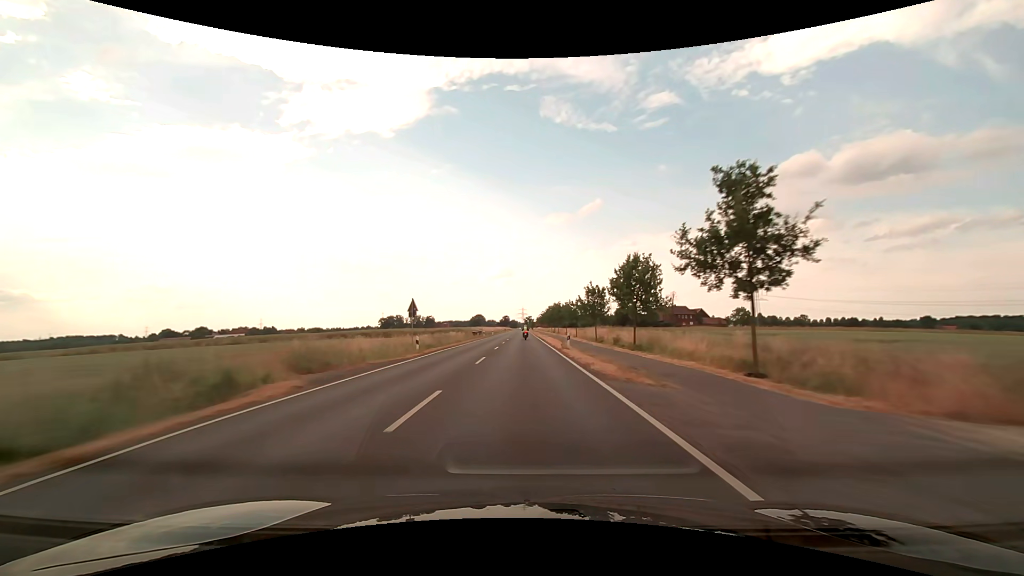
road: secondary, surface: asphalt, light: Day
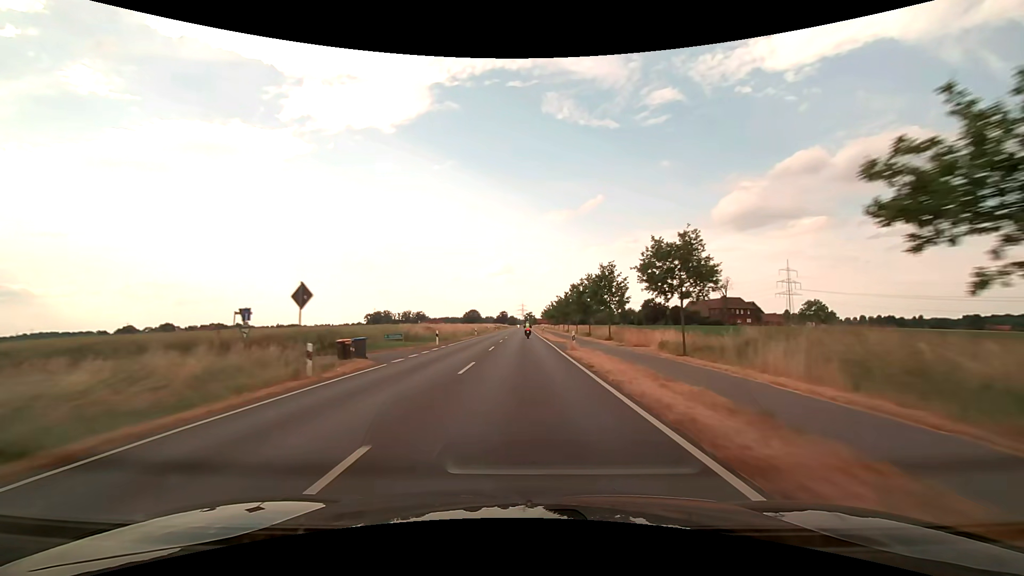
(-0.2, +64.8) m; 0°
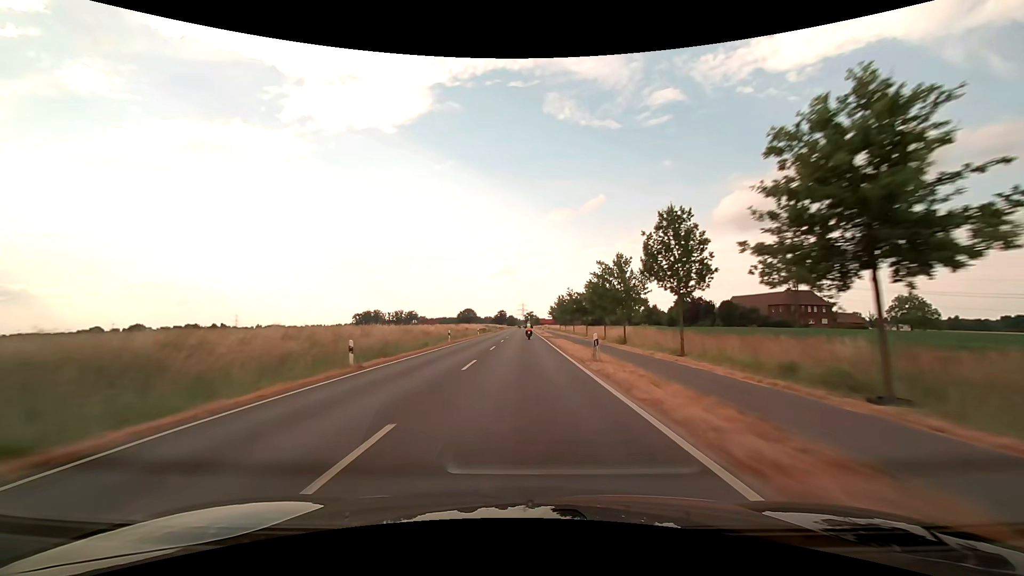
(0.0, +46.9) m; 0°
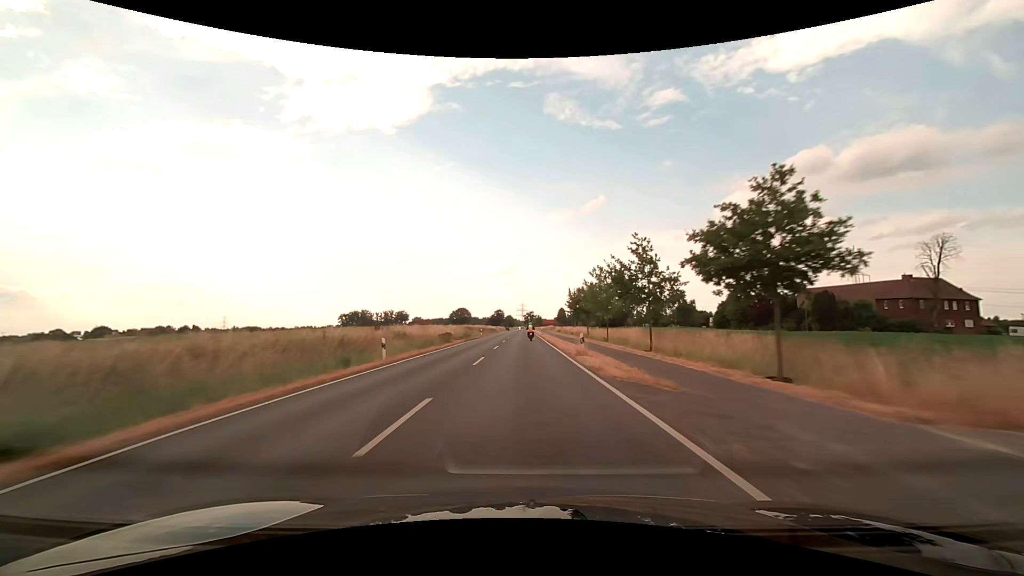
(-0.1, +45.7) m; 0°
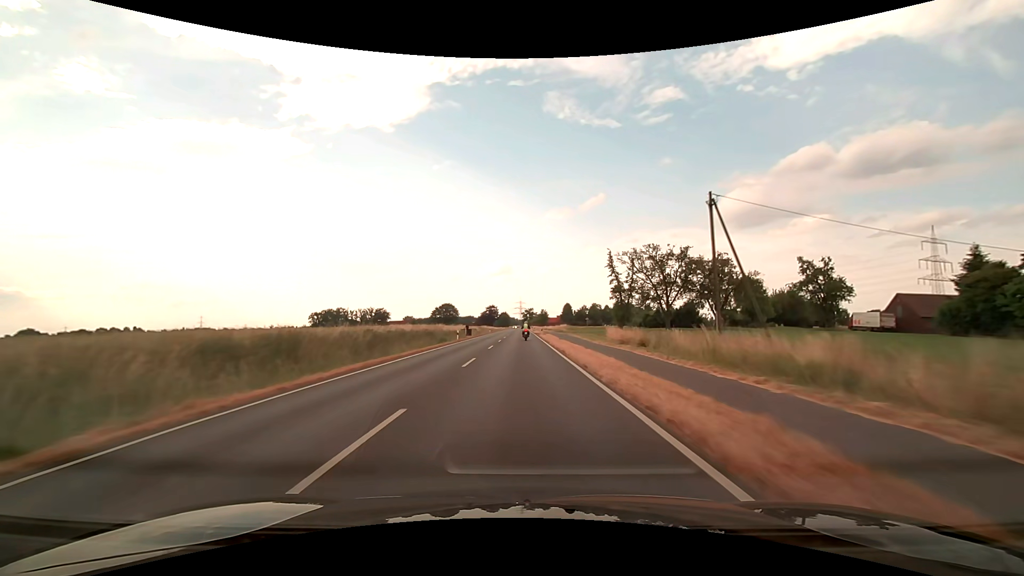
(+0.1, +73.2) m; 0°
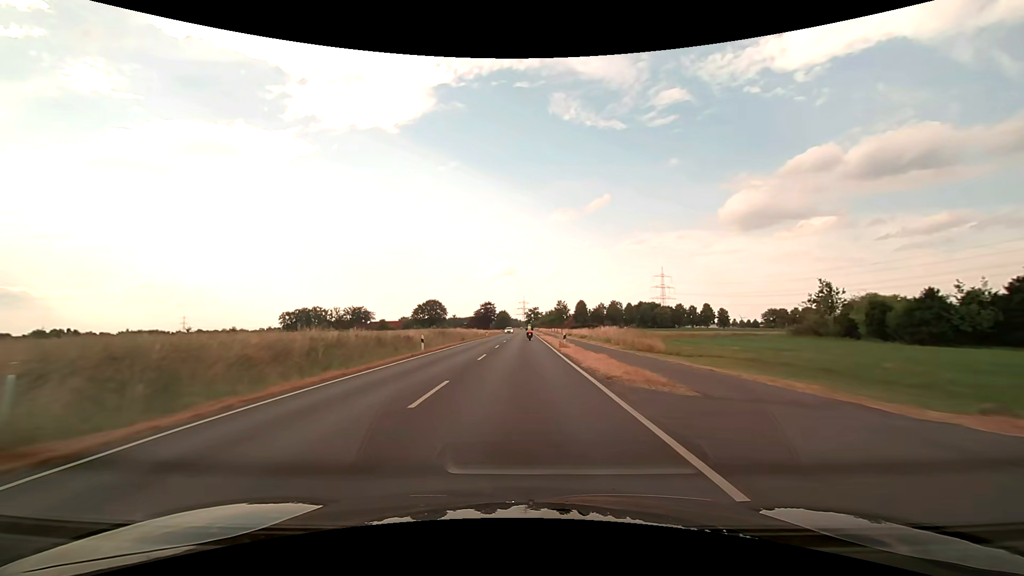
(-0.1, +67.4) m; 0°
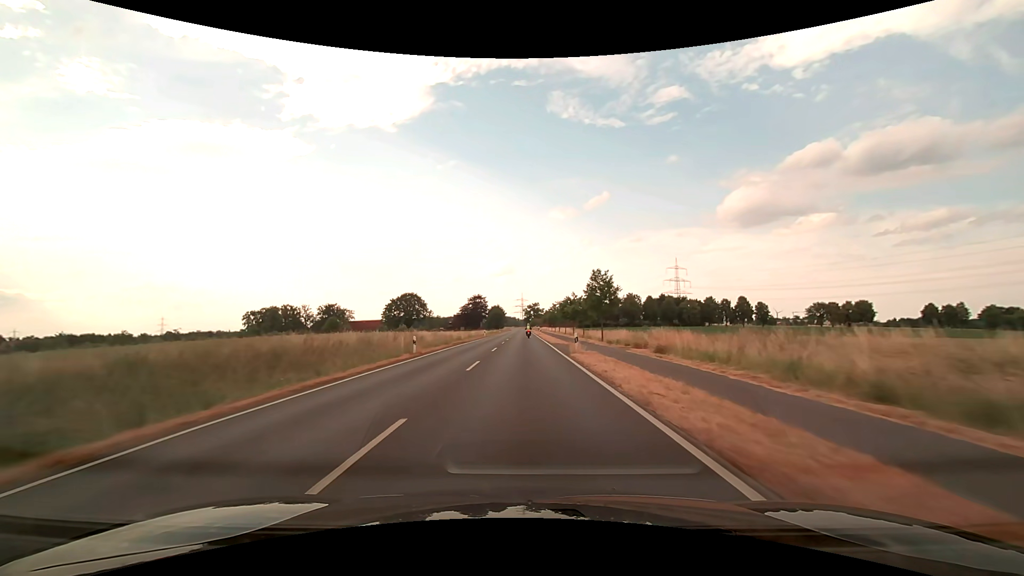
(+0.1, +53.1) m; 0°
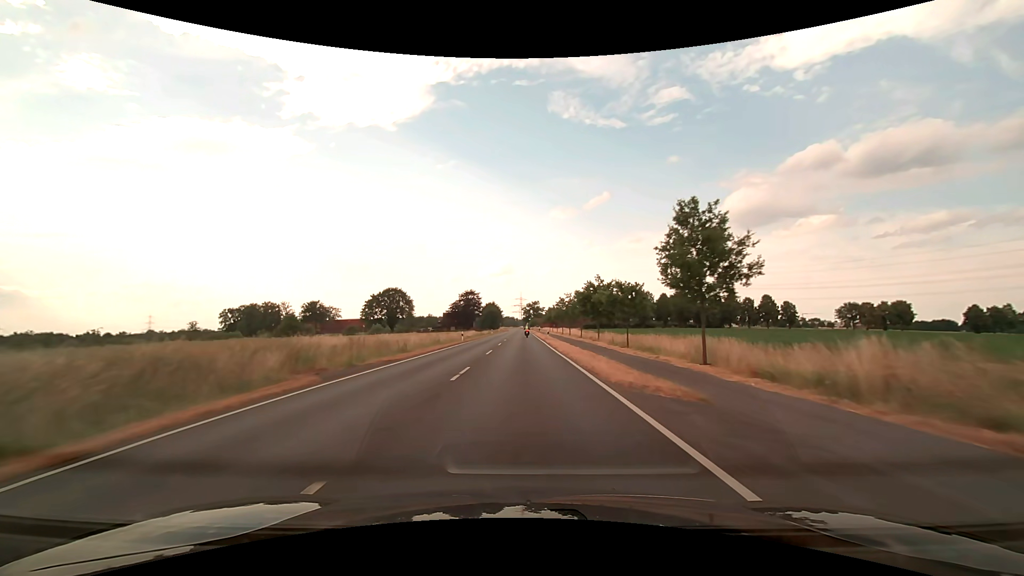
(0.0, +27.1) m; 0°
(0, +10) (0, +20) (0, +30) (0, +40) (0, +50) (0, +60) (0, +70) (0, +80) (0, +90) (0, +100) m
